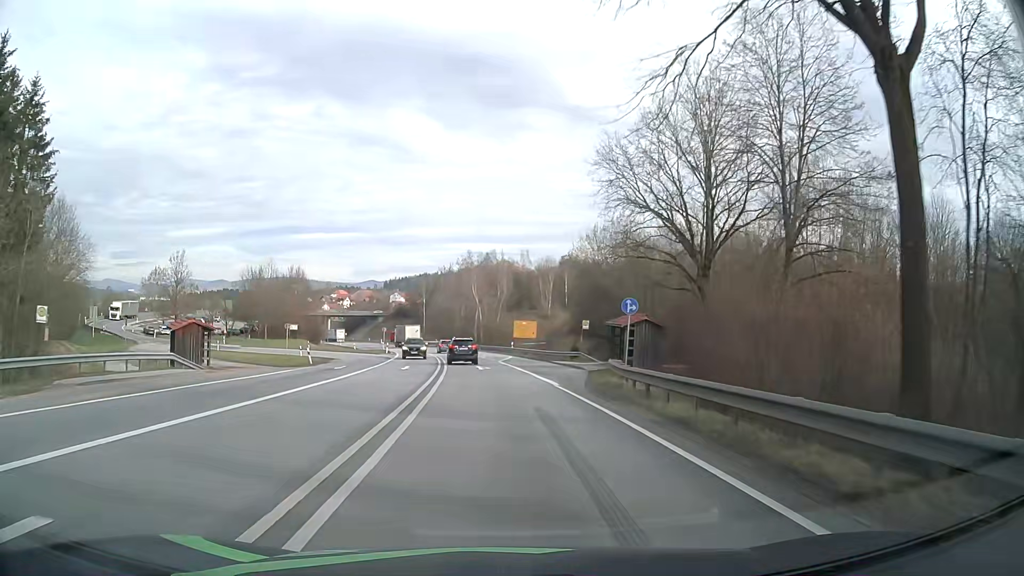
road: primary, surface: asphalt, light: Day
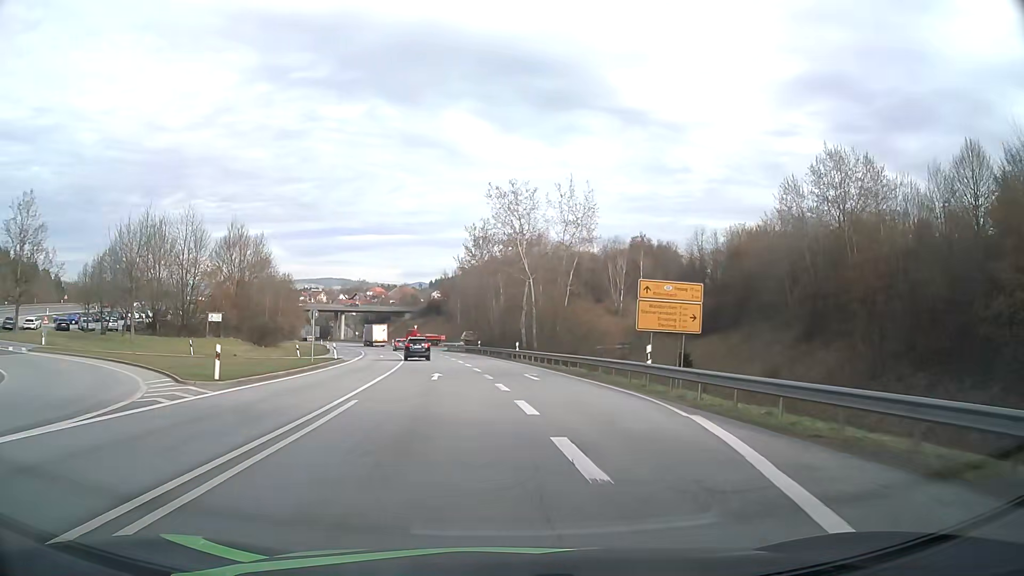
(-1.8, +50.0) m; -4°
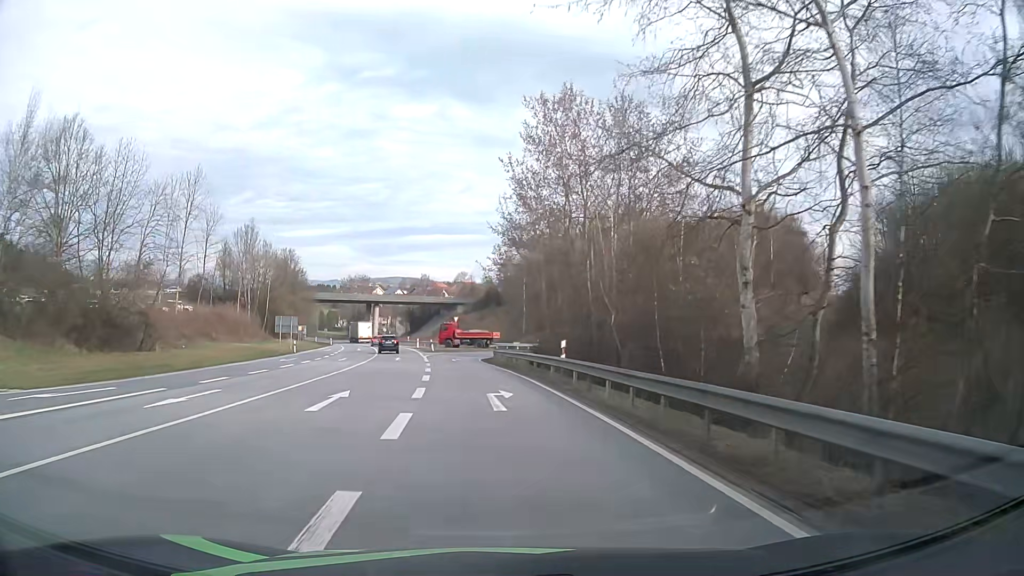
(-1.8, +46.3) m; -6°
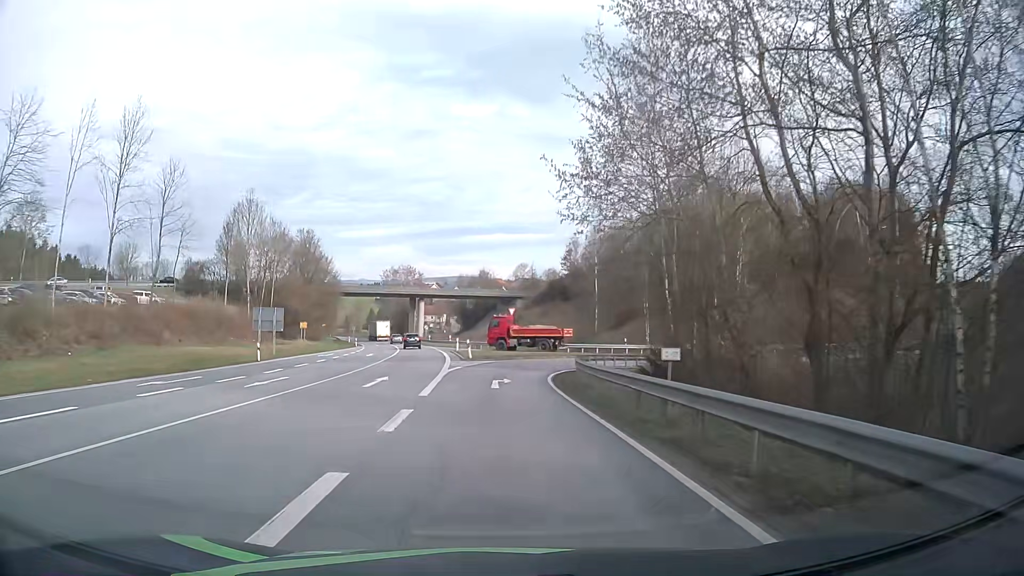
(-1.0, +23.6) m; -5°
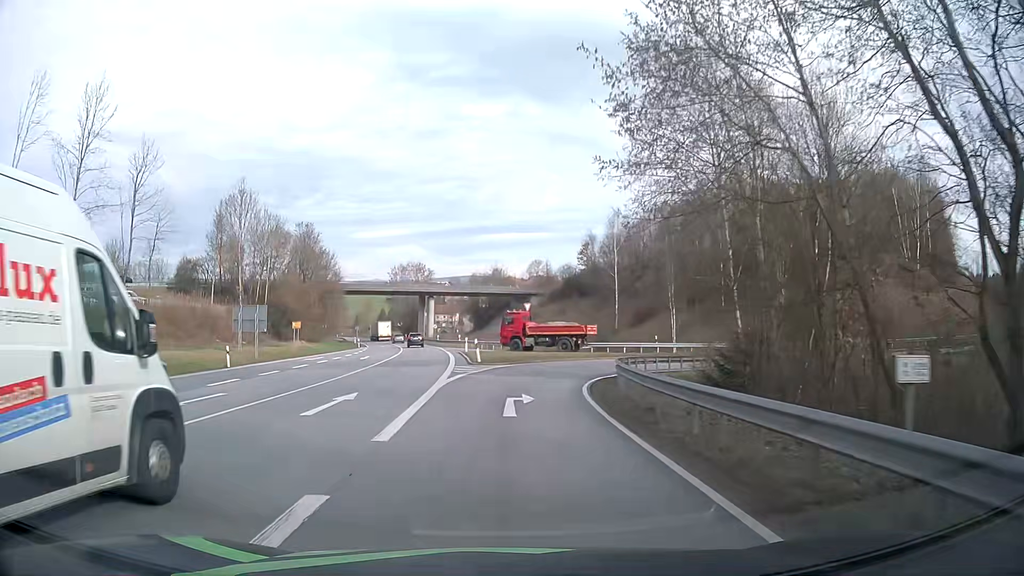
(-0.1, +7.0) m; -1°
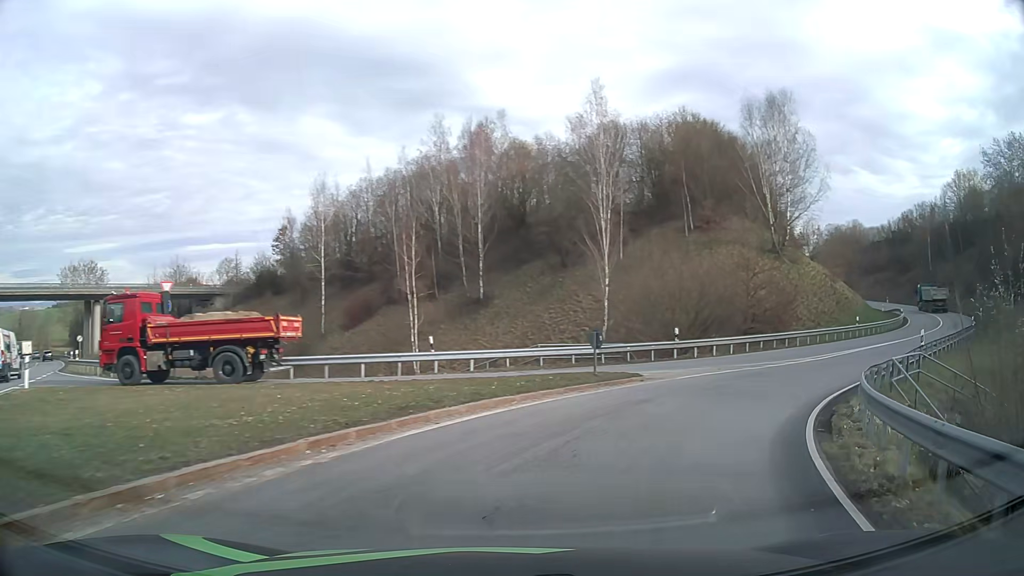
(+2.4, +29.2) m; +24°
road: primary_link
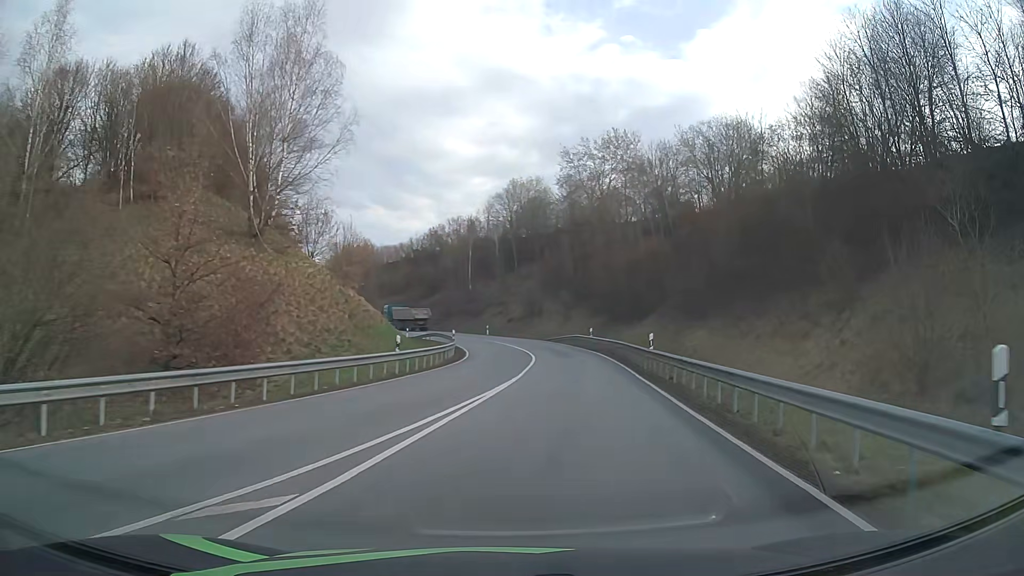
(+9.3, +21.3) m; +42°
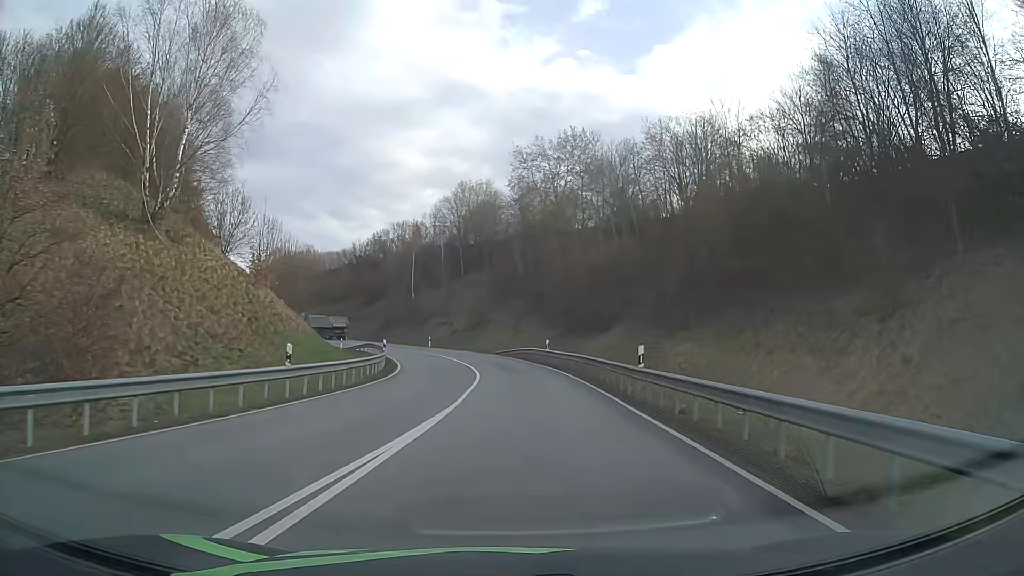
(+0.4, +7.0) m; +6°
(0, +10) (0, +20) (0, +30) (-1, +40) (-3, +50) (-6, +59) (-9, +69) (-14, +77) (-20, +86) (-26, +94) m
